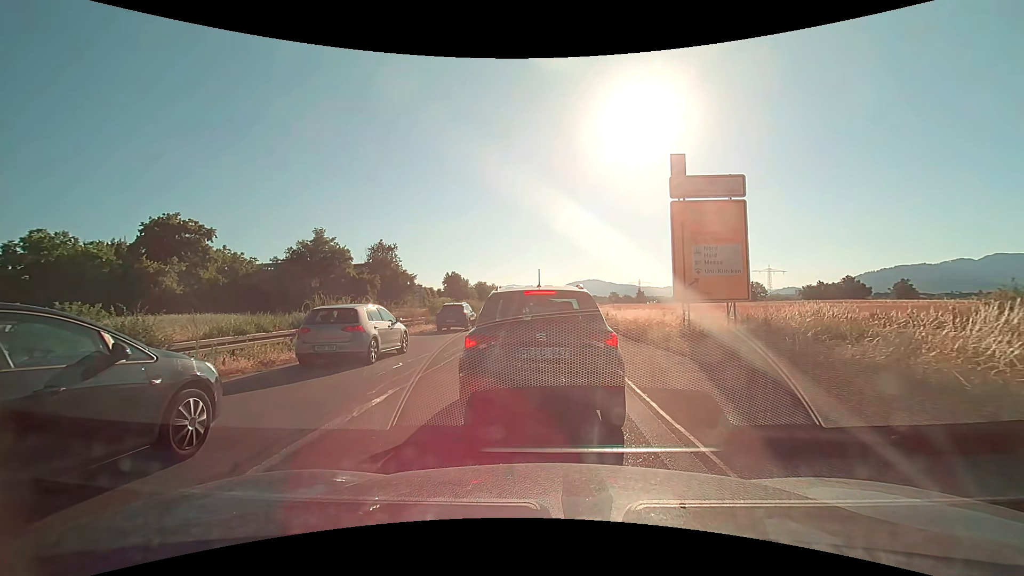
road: trunk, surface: asphalt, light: Day
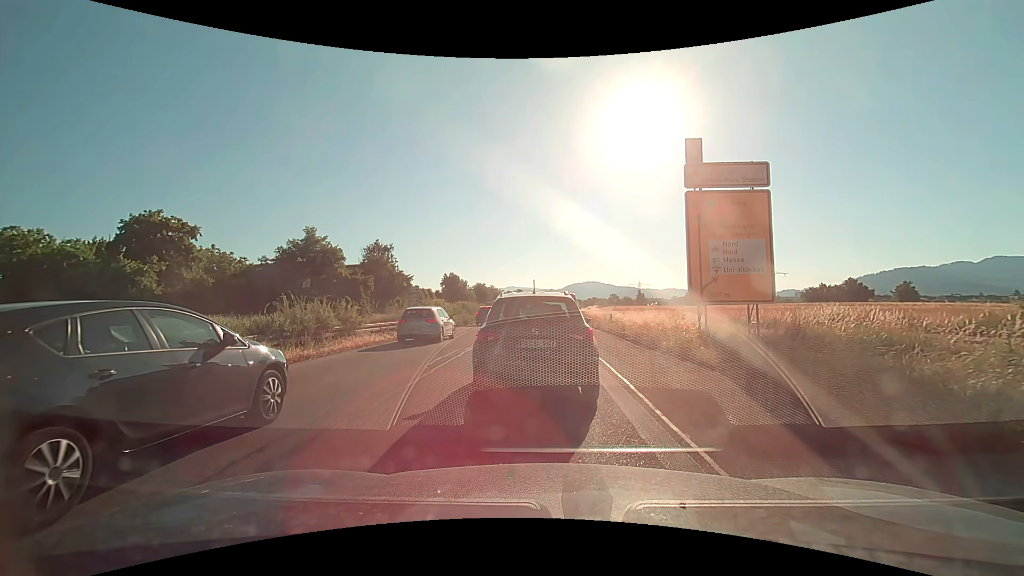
(0.0, +2.0) m; -1°
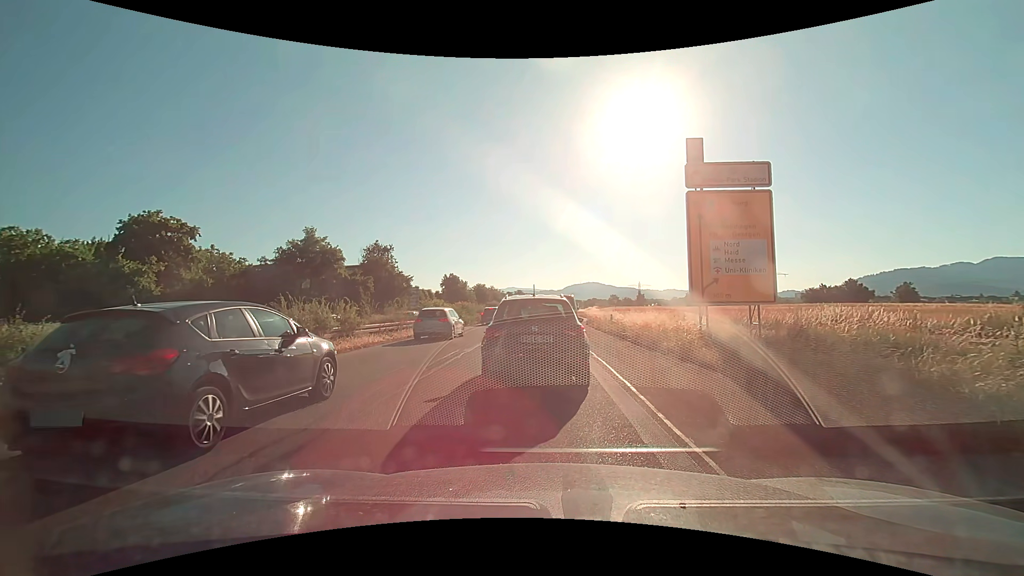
(0.0, +0.1) m; 0°
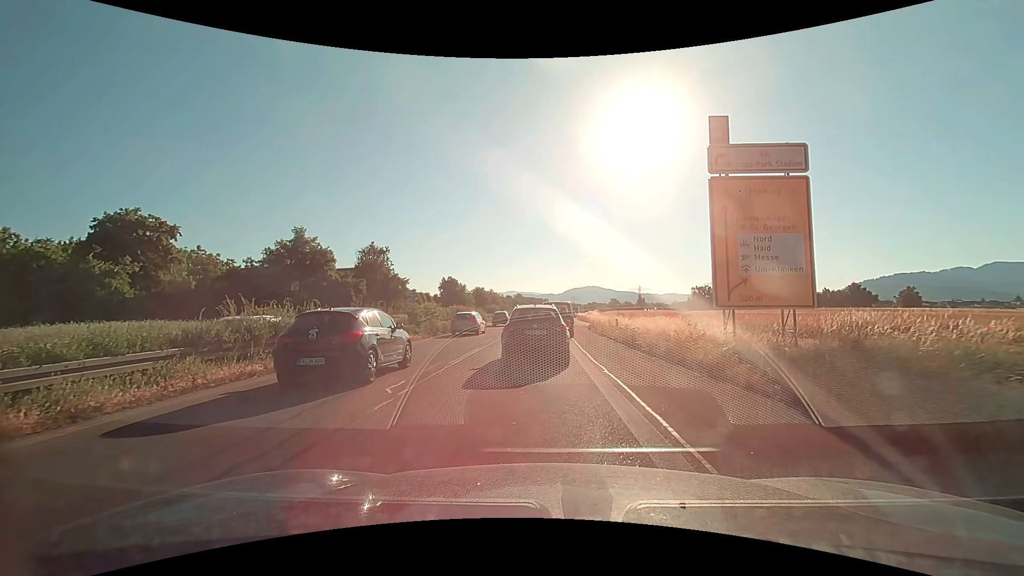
(0.0, +2.7) m; +1°
